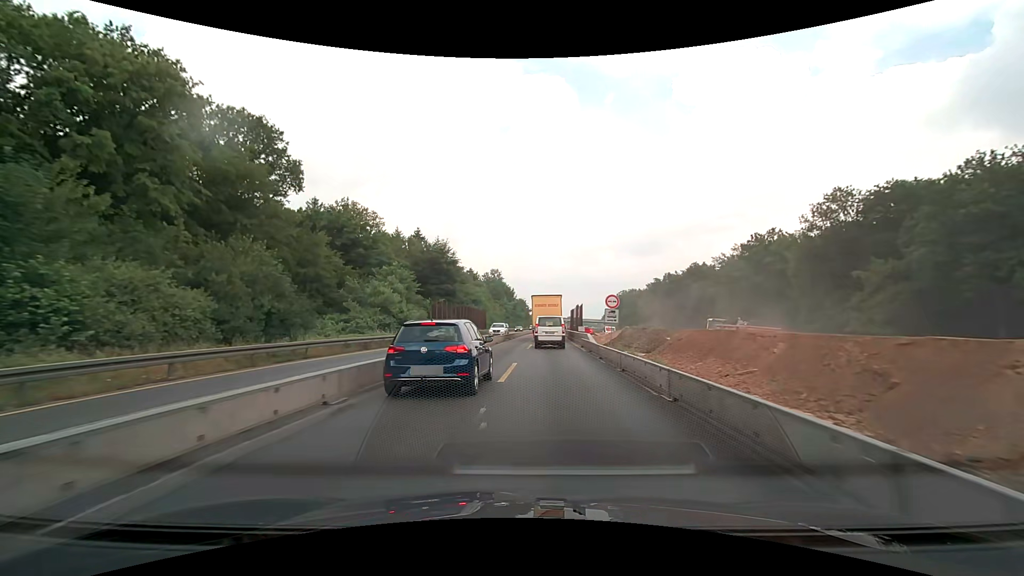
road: motorway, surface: concrete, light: Day
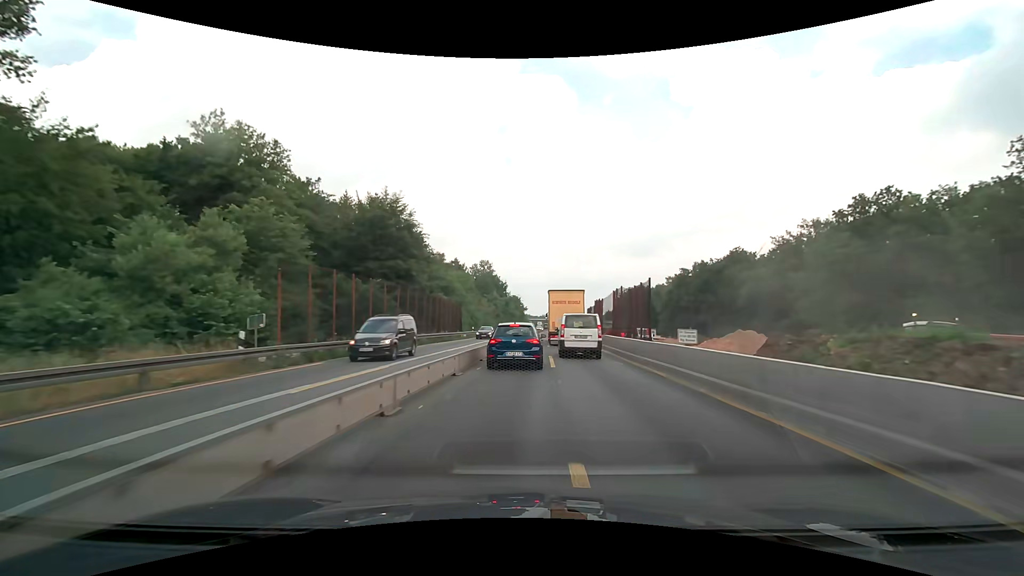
(-0.1, +31.4) m; 0°
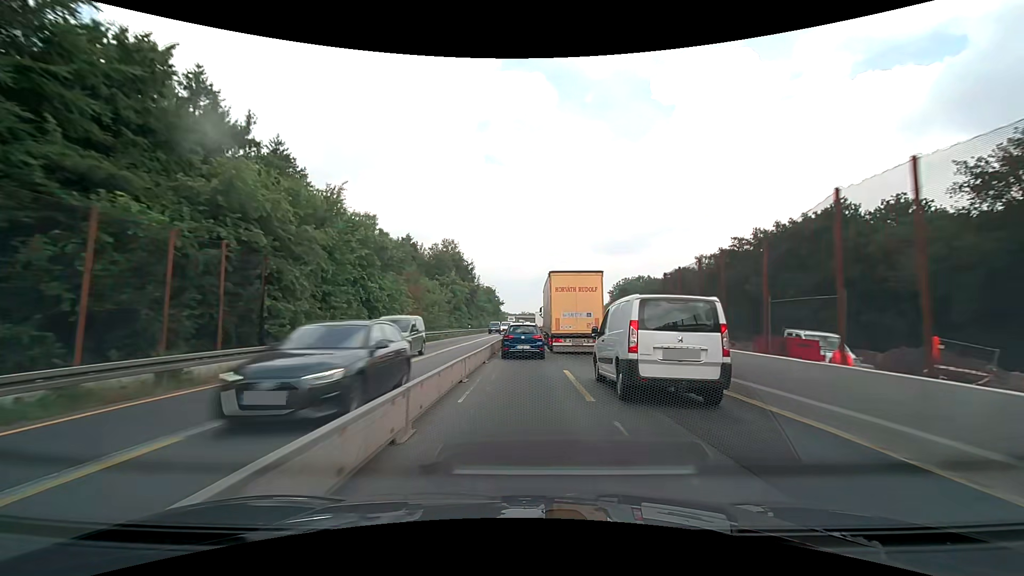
(+1.0, +44.0) m; +2°
(0, +10) (0, +20) (0, +30) (0, +40) (0, +50) (0, +60) (+1, +70) (+1, +80) (+1, +90) (+1, +100) m
